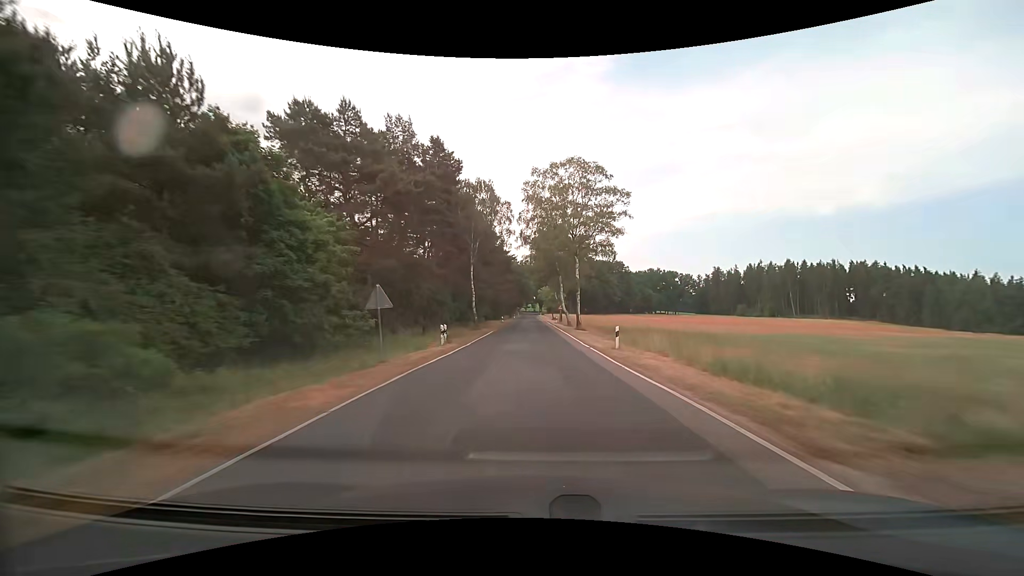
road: tertiary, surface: asphalt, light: Day
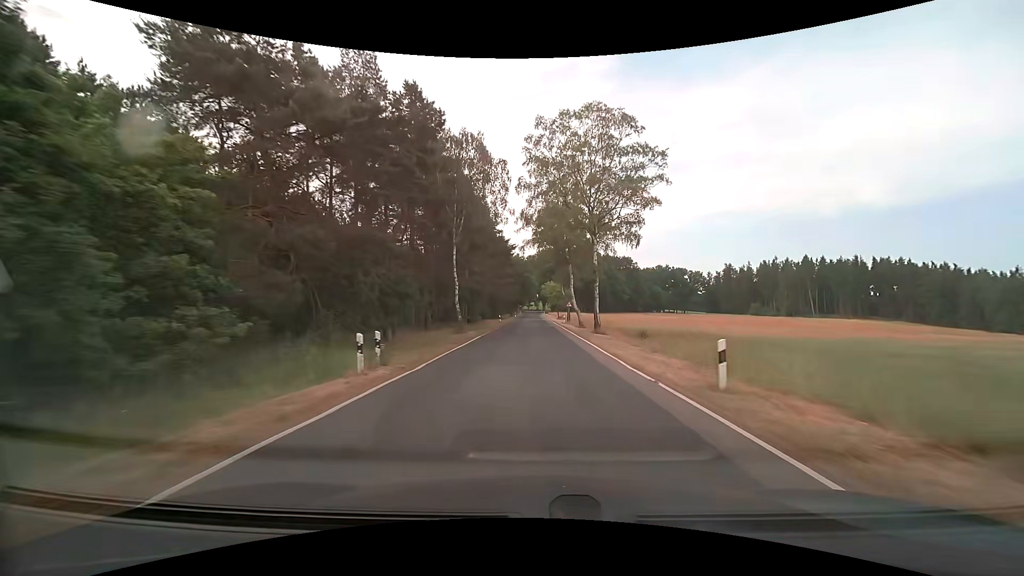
(0.0, +11.4) m; 0°
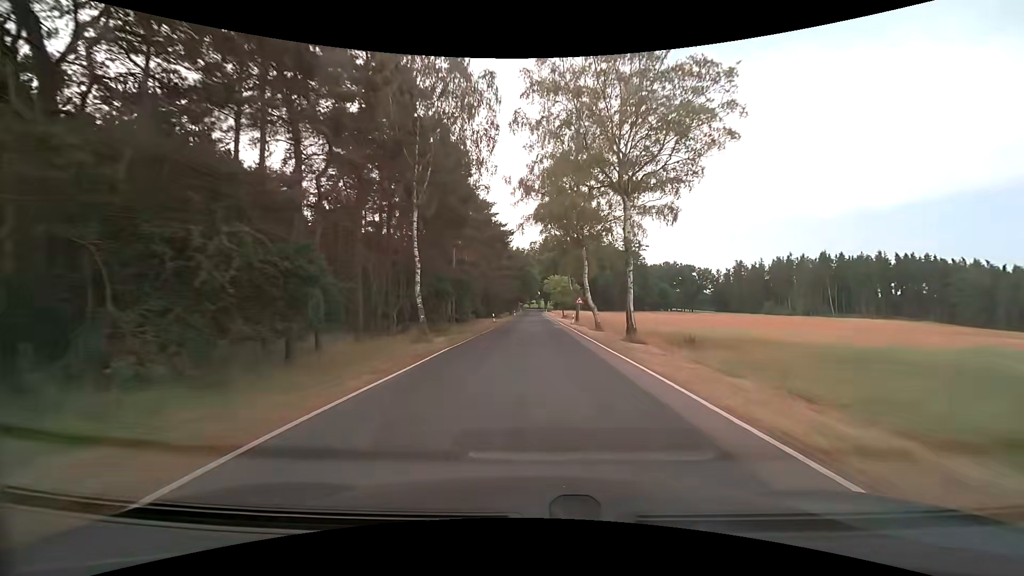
(0.0, +11.4) m; 0°
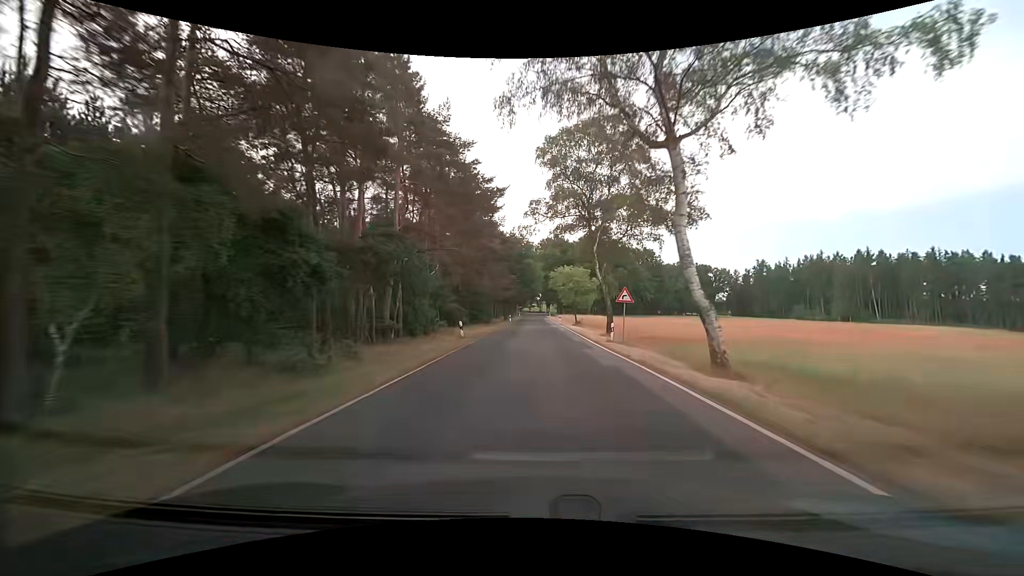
(0.0, +22.8) m; -1°
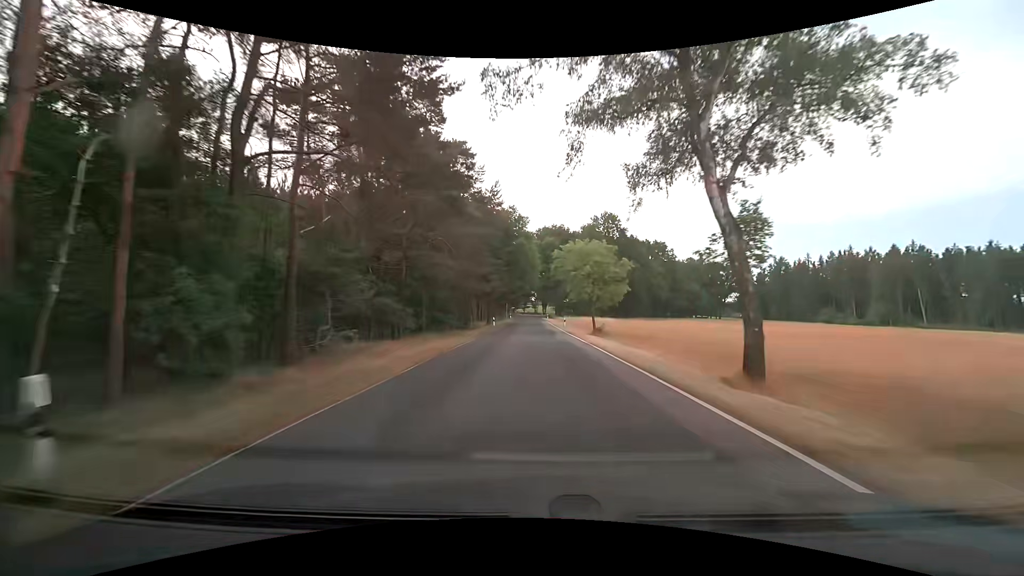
(+0.4, +22.0) m; +1°
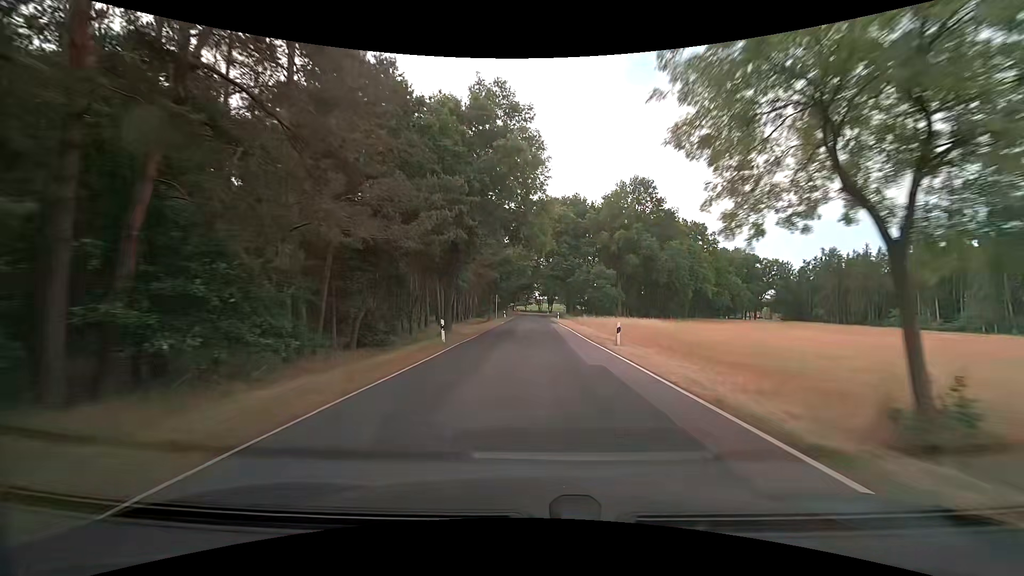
(-0.1, +31.1) m; 0°
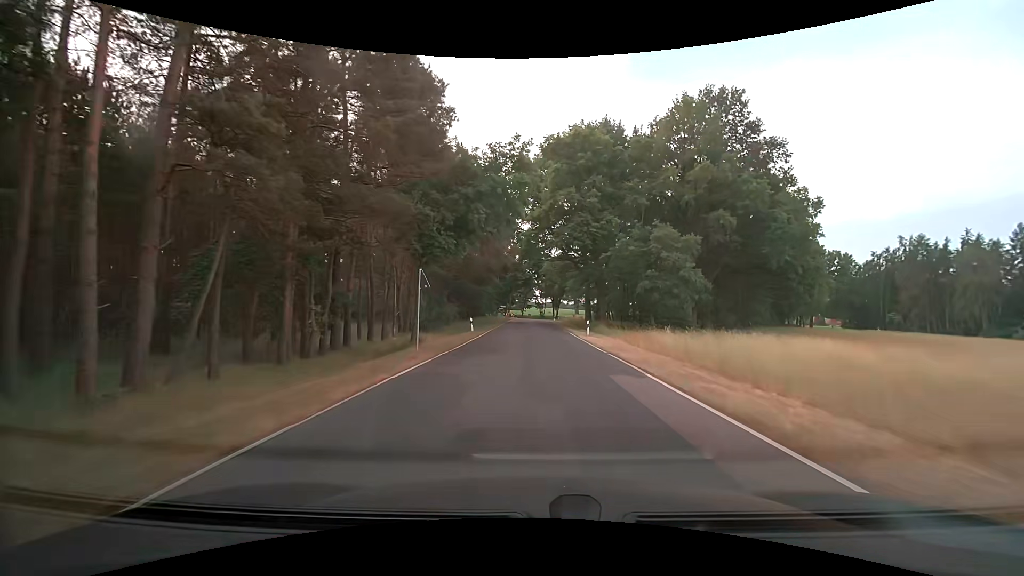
(0.0, +37.8) m; 0°
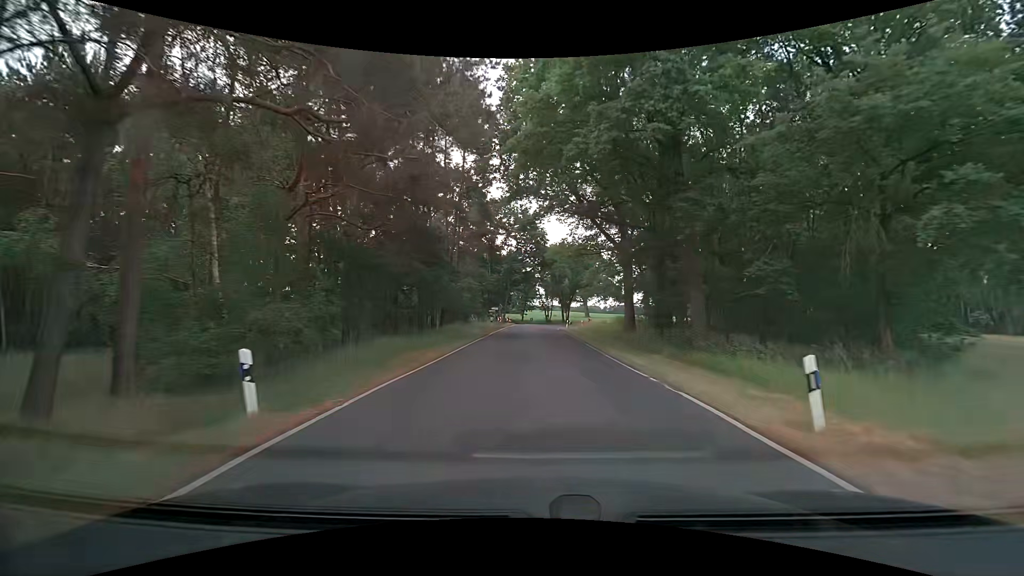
(+0.1, +25.6) m; 0°
(0, +10) (0, +20) (0, +30) (0, +40) (0, +50) (+1, +60) (+3, +70) (+7, +79) (+14, +86) (+22, +92) m
